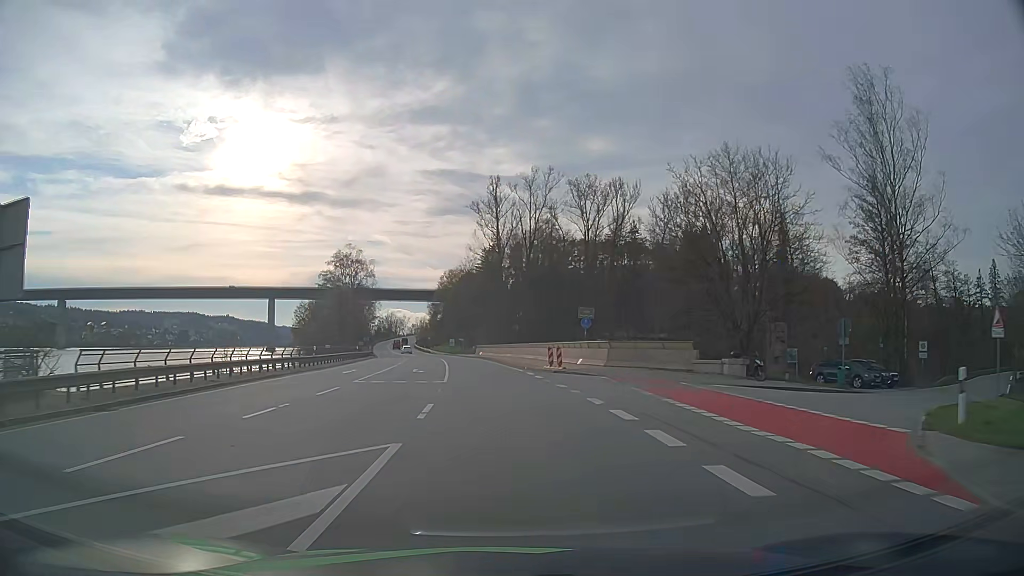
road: primary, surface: asphalt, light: Day
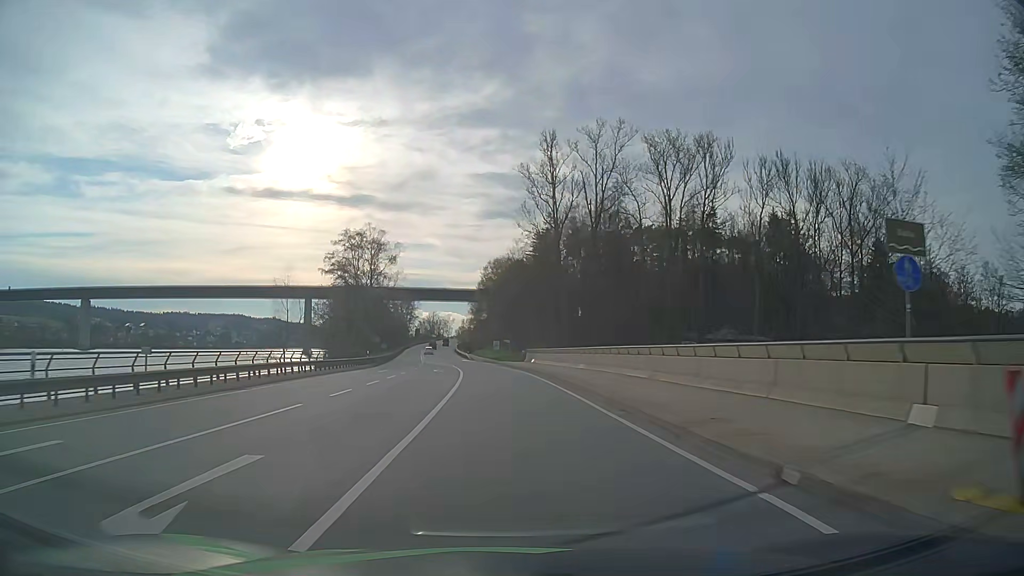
(-1.2, +29.4) m; -4°
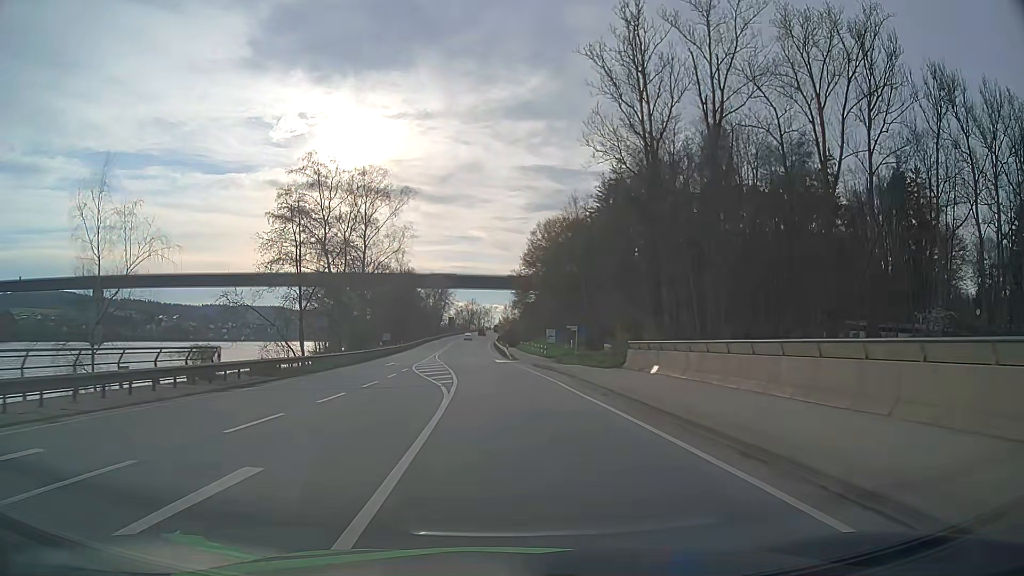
(-1.5, +39.2) m; -4°
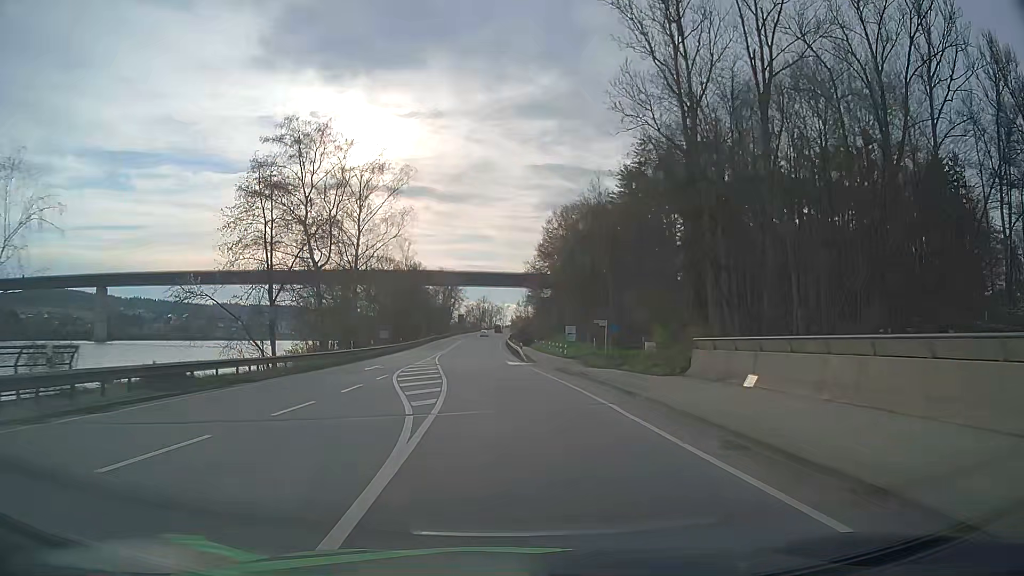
(-0.1, +9.9) m; -1°
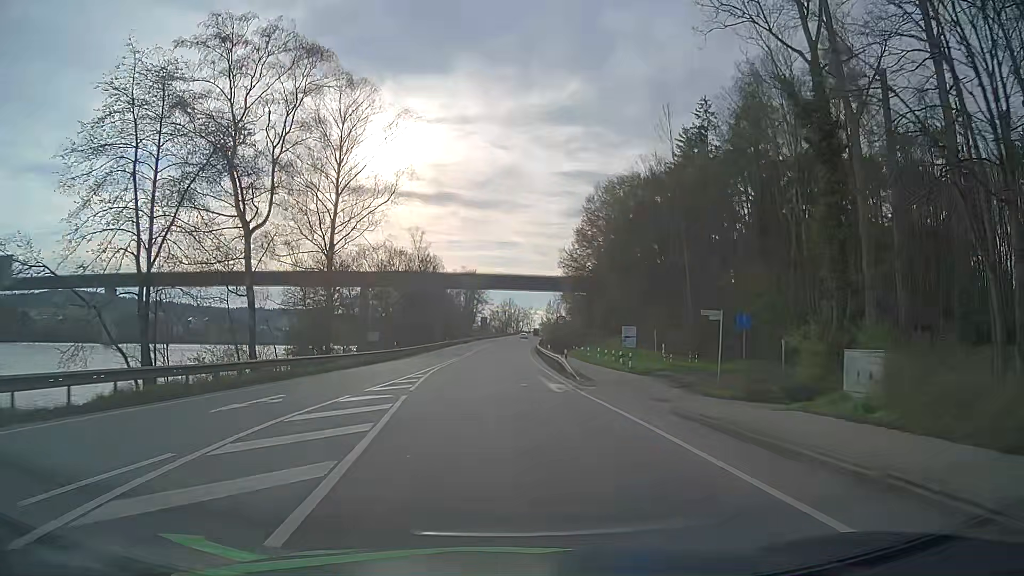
(-0.4, +20.0) m; -2°
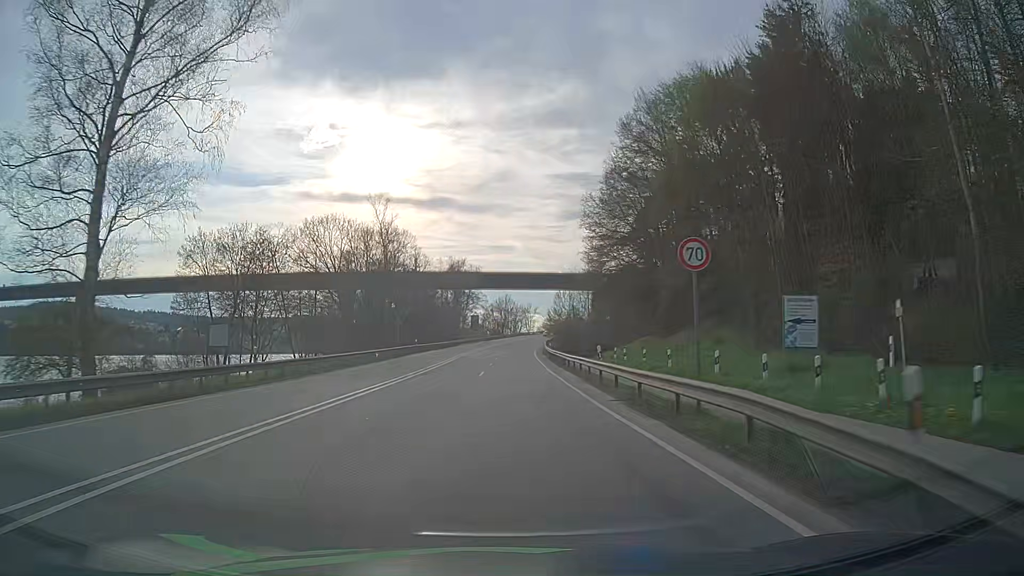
(-0.1, +30.8) m; 0°
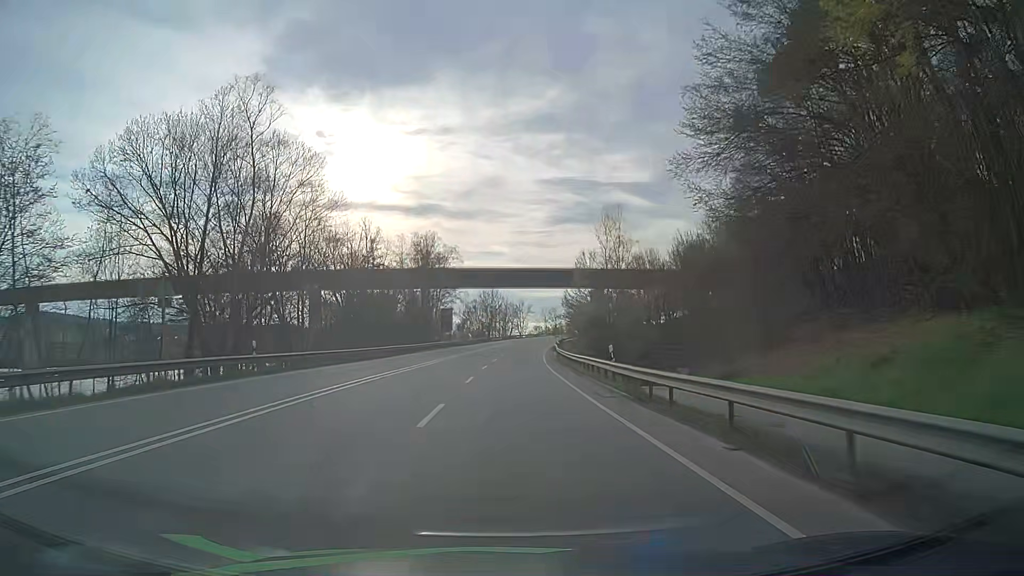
(+0.2, +42.5) m; +1°
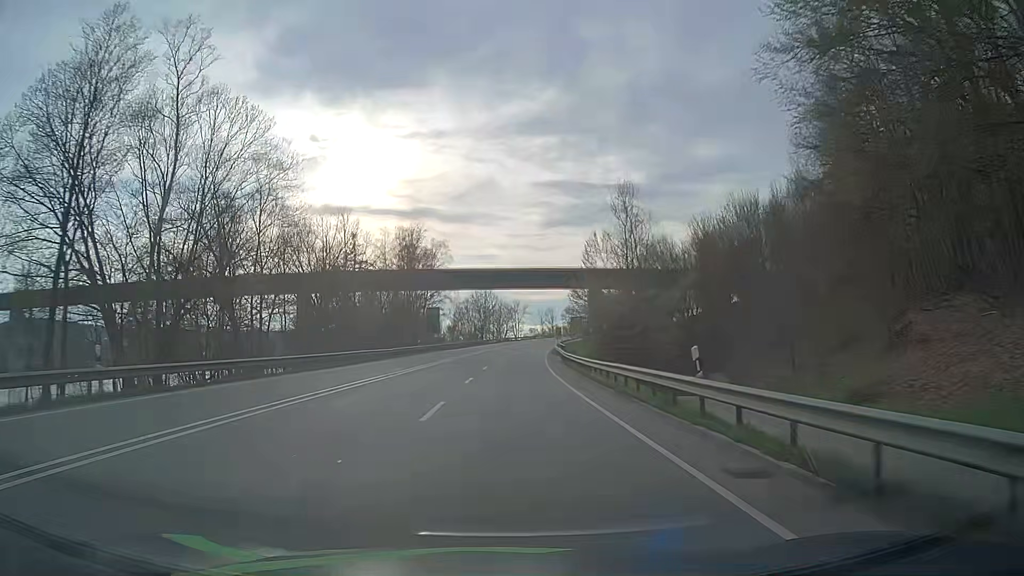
(+0.1, +10.8) m; +1°
(0, +10) (0, +20) (0, +30) (0, +40) (0, +50) (+1, +60) (+1, +70) (+2, +80) (+3, +90) (+4, +100) m
